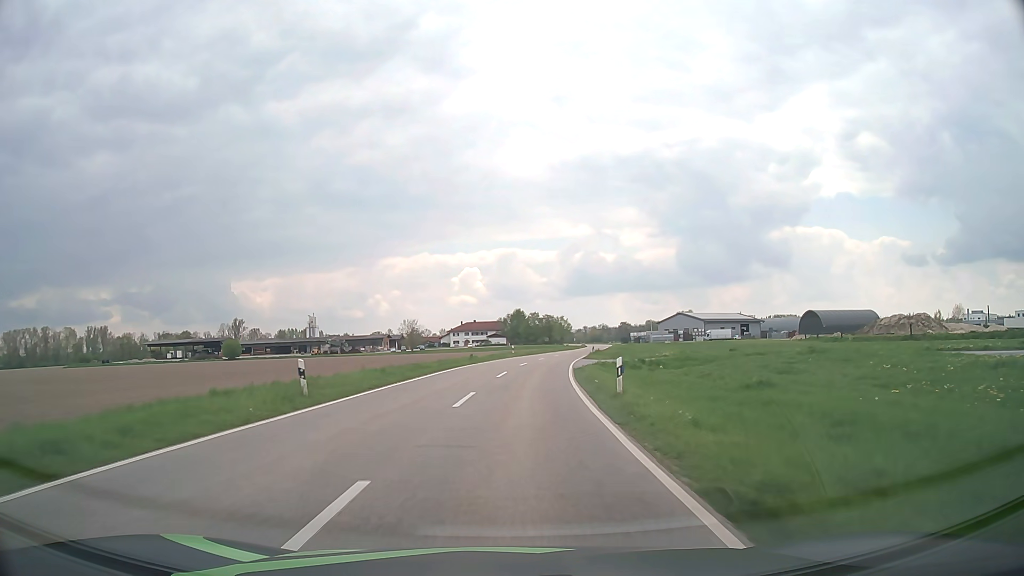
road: tertiary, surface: asphalt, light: Day
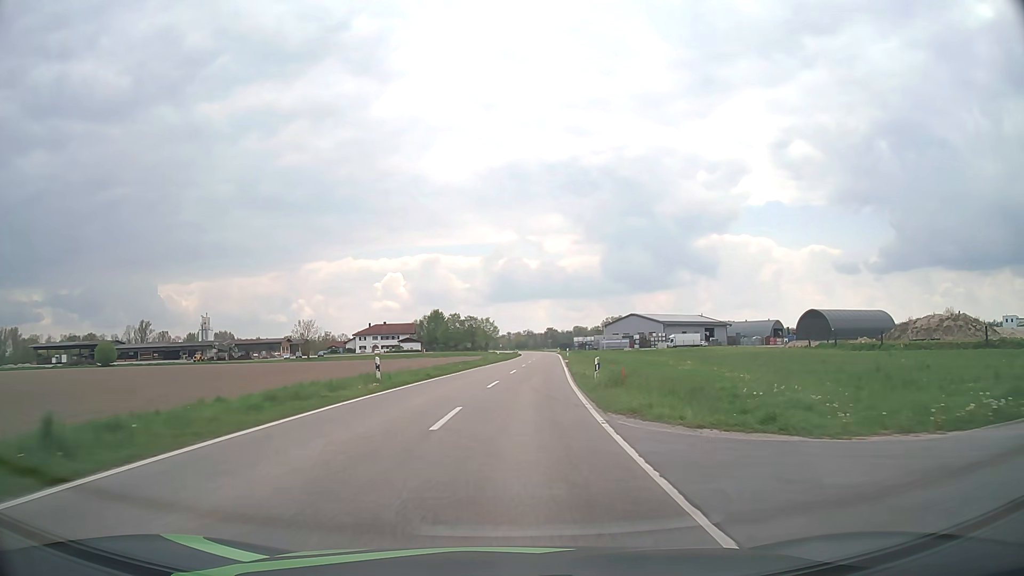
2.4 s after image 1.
(+2.0, +39.8) m; +6°
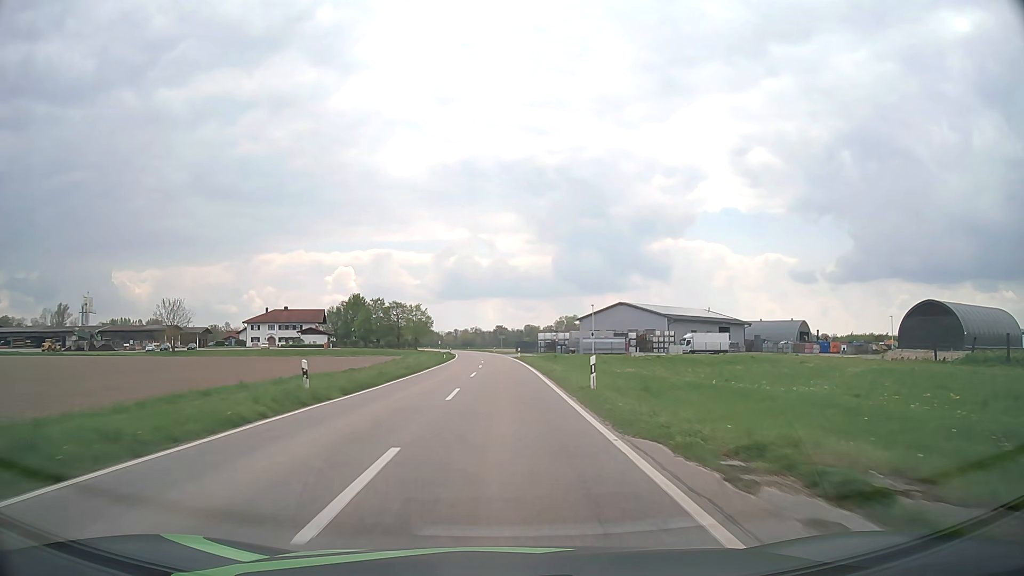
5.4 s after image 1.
(+3.0, +55.0) m; +5°
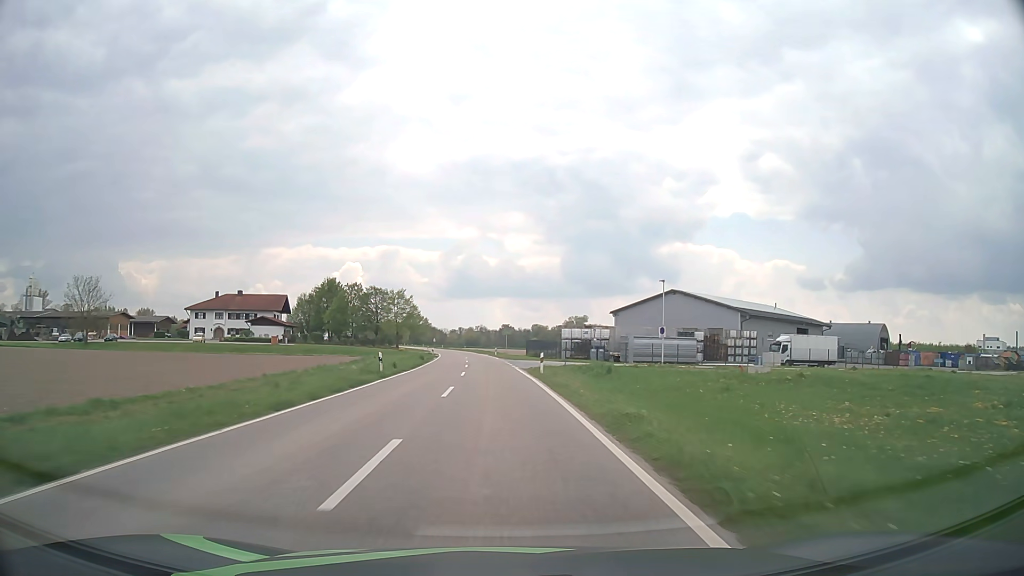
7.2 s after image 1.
(-0.2, +35.7) m; 0°
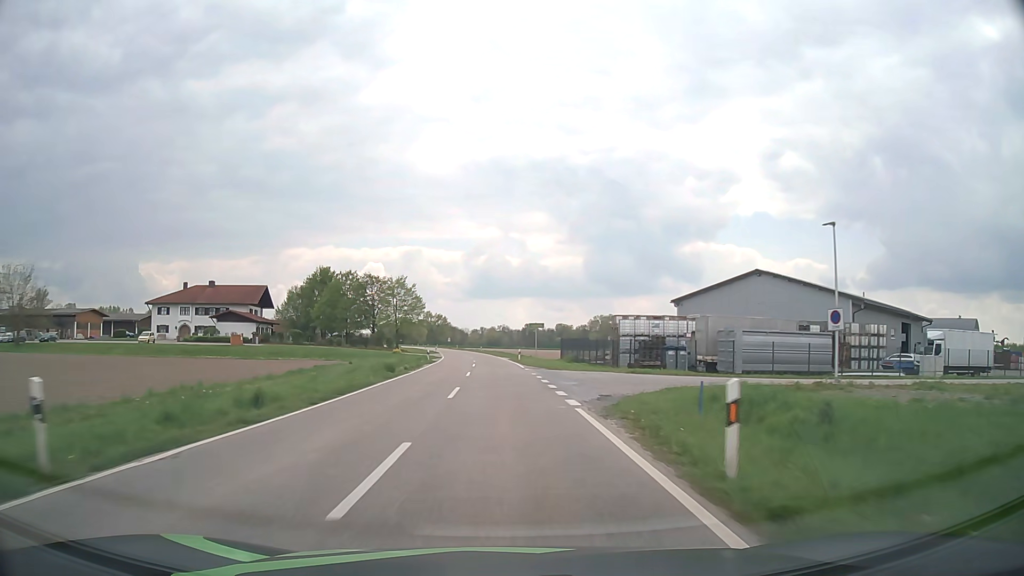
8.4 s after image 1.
(-0.4, +24.5) m; -2°
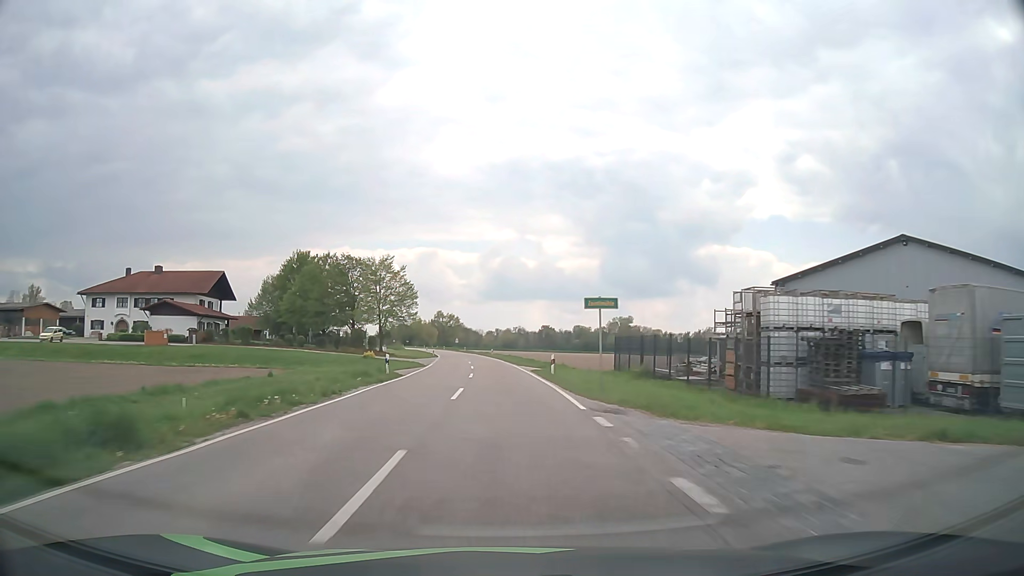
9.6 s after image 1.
(-0.3, +24.8) m; -1°
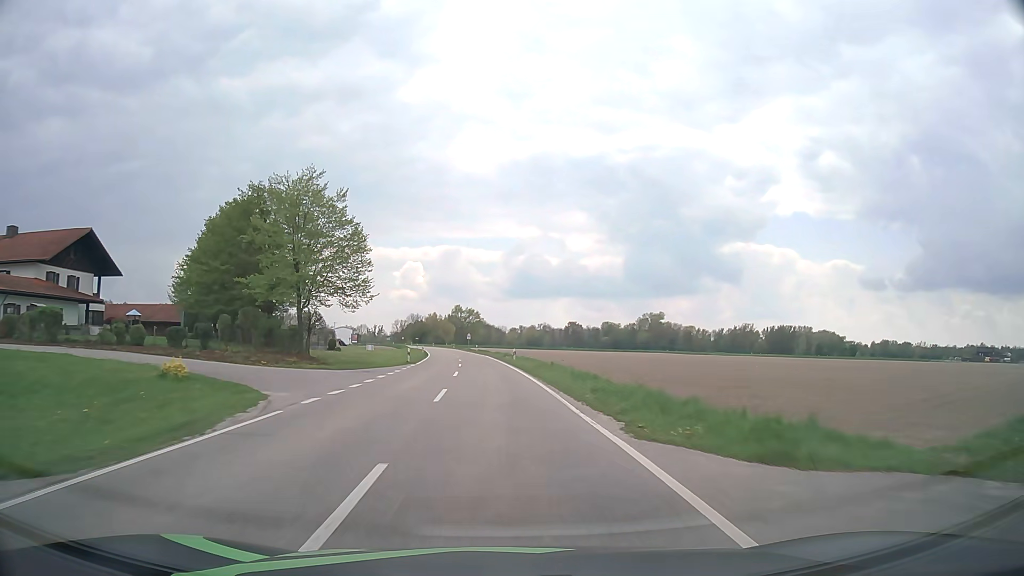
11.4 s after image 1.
(-0.6, +37.8) m; -2°
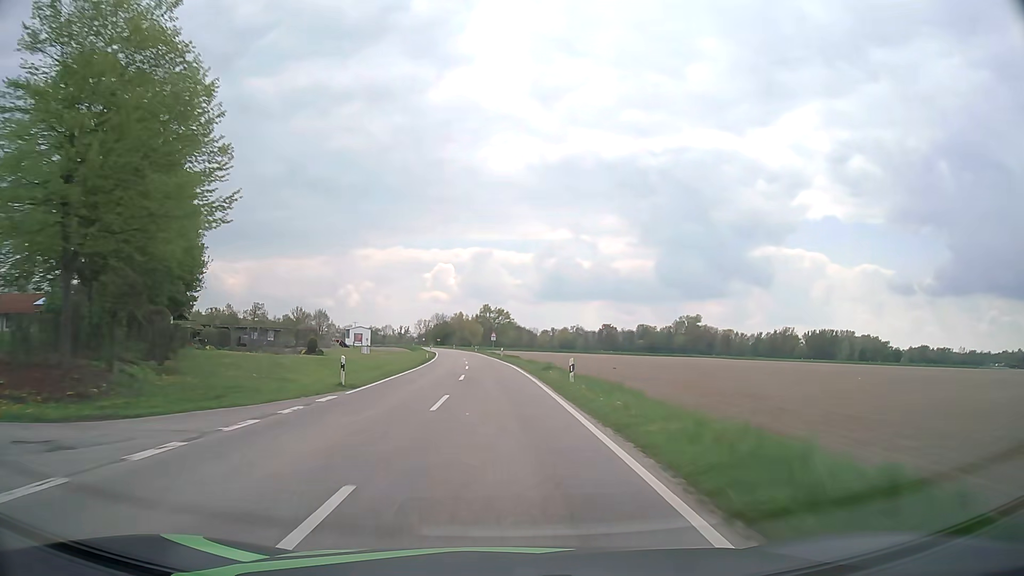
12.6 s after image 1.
(-0.5, +25.6) m; -2°
(0, +10) (0, +20) (-1, +30) (-1, +40) (-2, +50) (-2, +60) (-3, +70) (-4, +80) (-5, +90) (-6, +100) m
